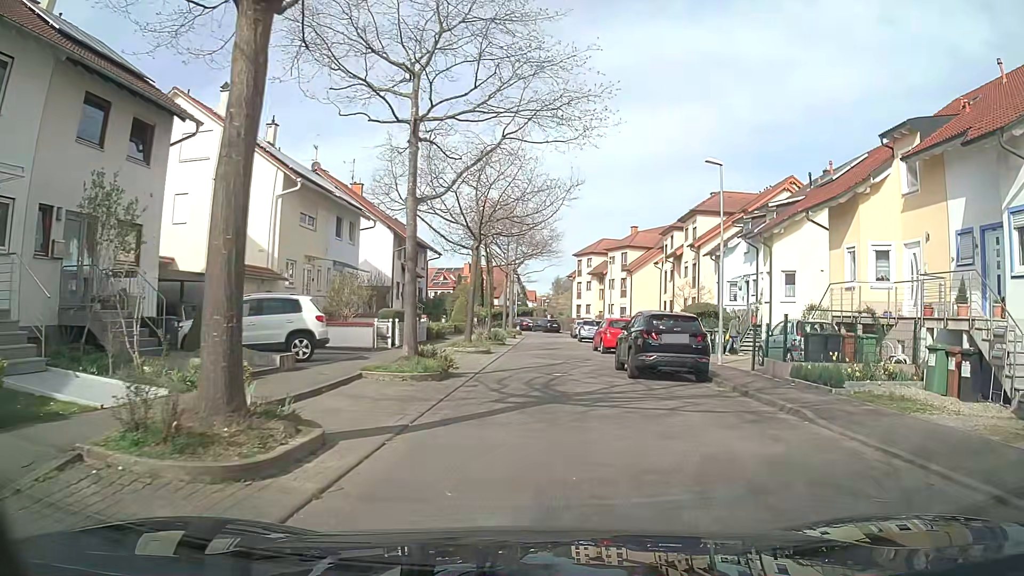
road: residential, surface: asphalt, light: Day
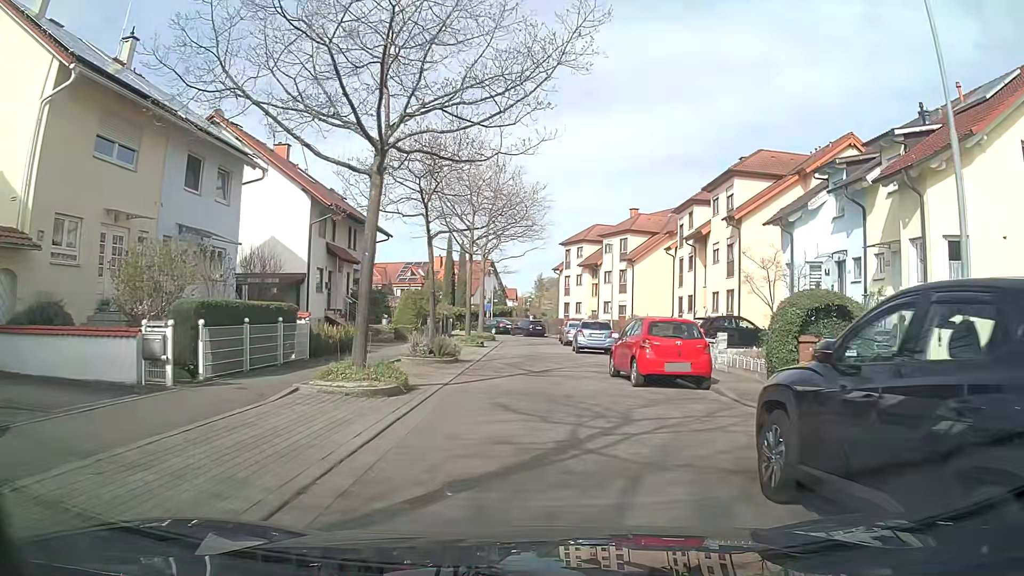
(+0.7, +13.6) m; +4°
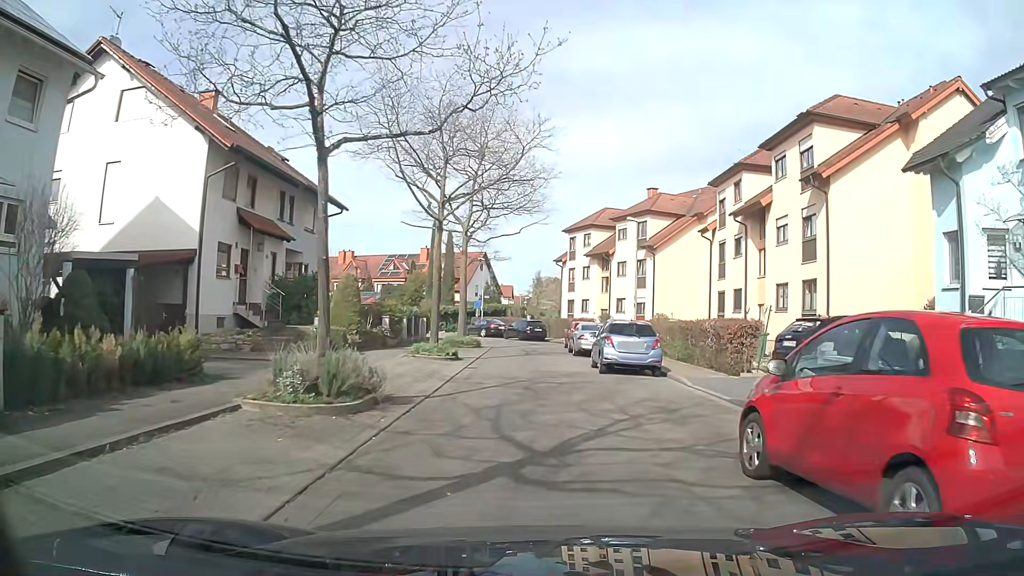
(-0.3, +10.8) m; -1°
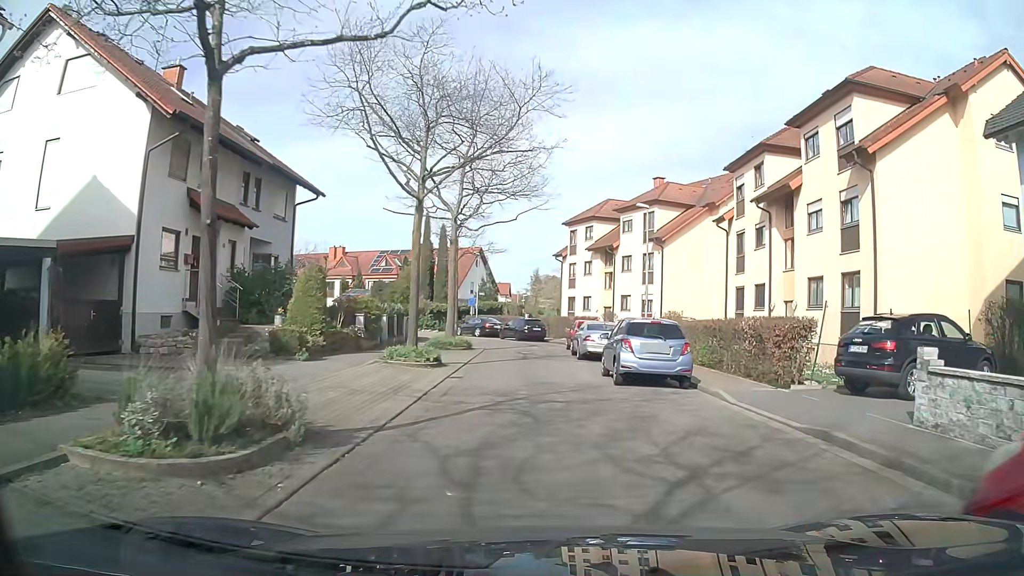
(0.0, +3.7) m; +1°
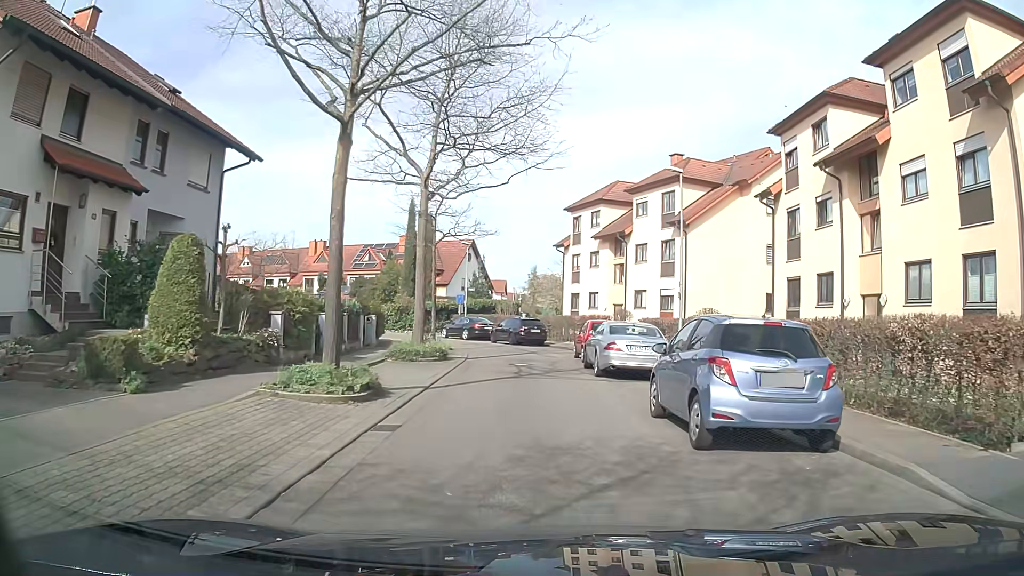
(-0.1, +7.3) m; -2°
